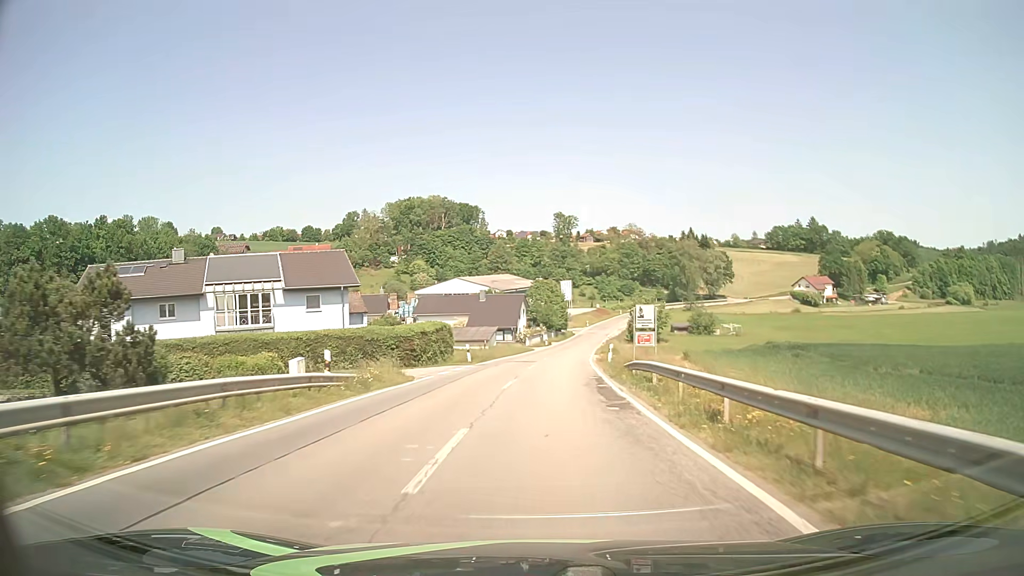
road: tertiary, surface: asphalt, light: Day
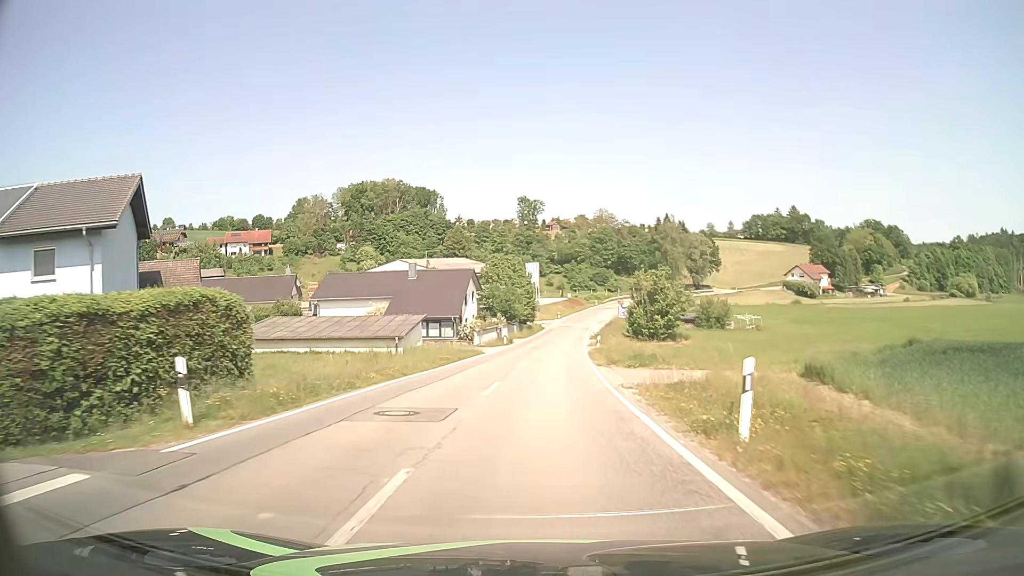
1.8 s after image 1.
(+0.7, +27.3) m; +3°
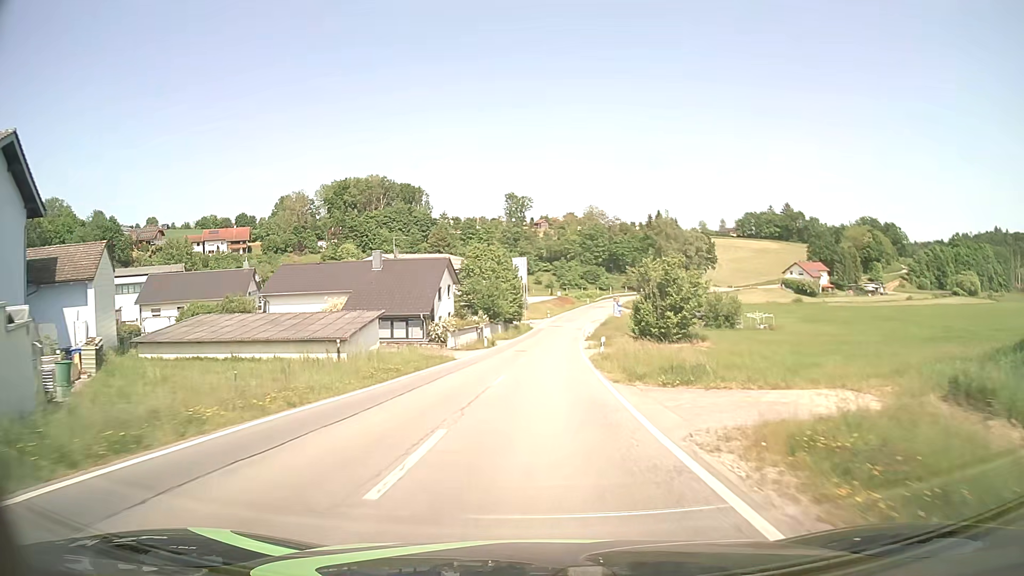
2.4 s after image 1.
(+0.1, +9.1) m; +1°
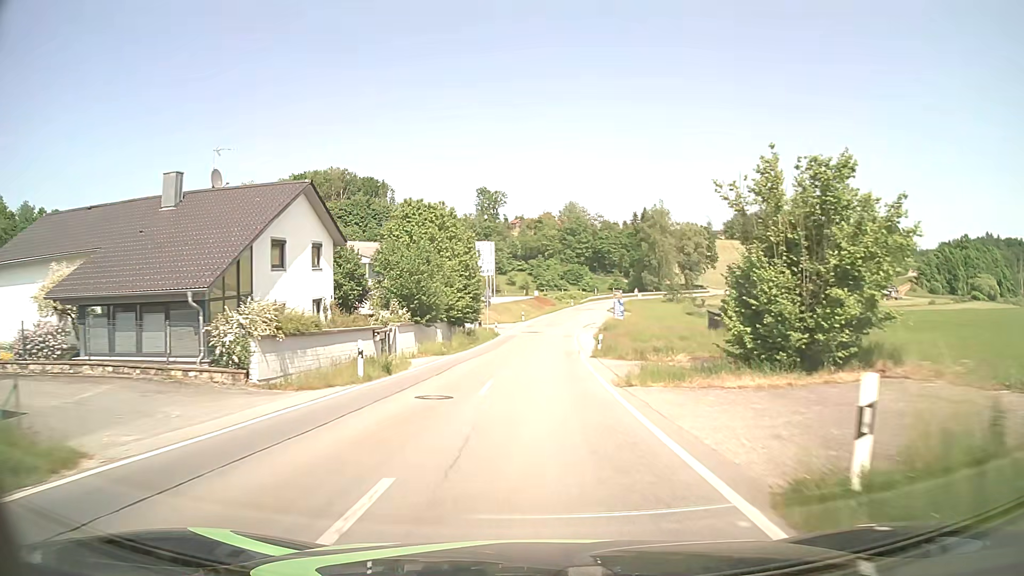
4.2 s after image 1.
(+0.6, +27.4) m; +2°
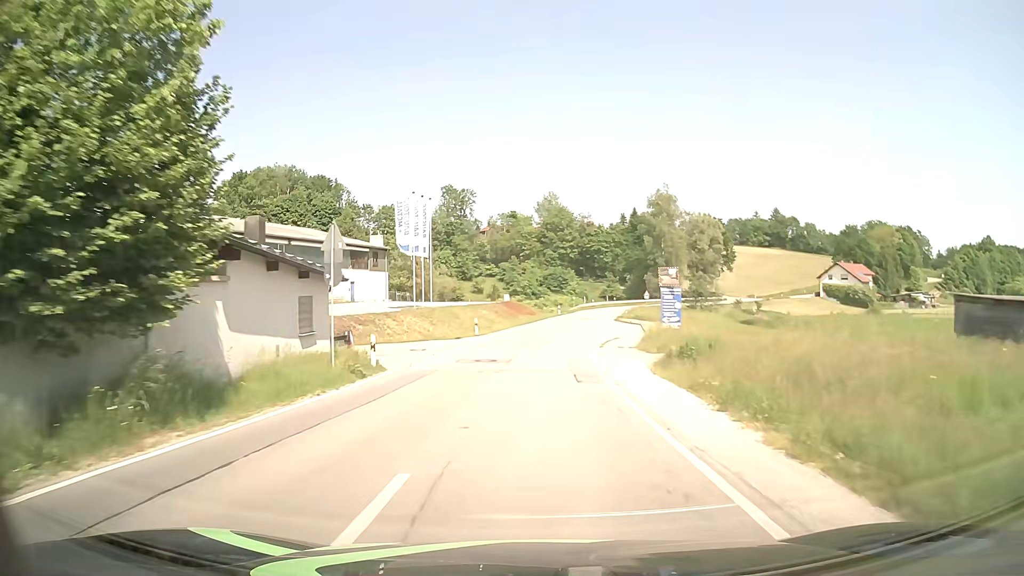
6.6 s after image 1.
(+0.7, +36.3) m; +2°
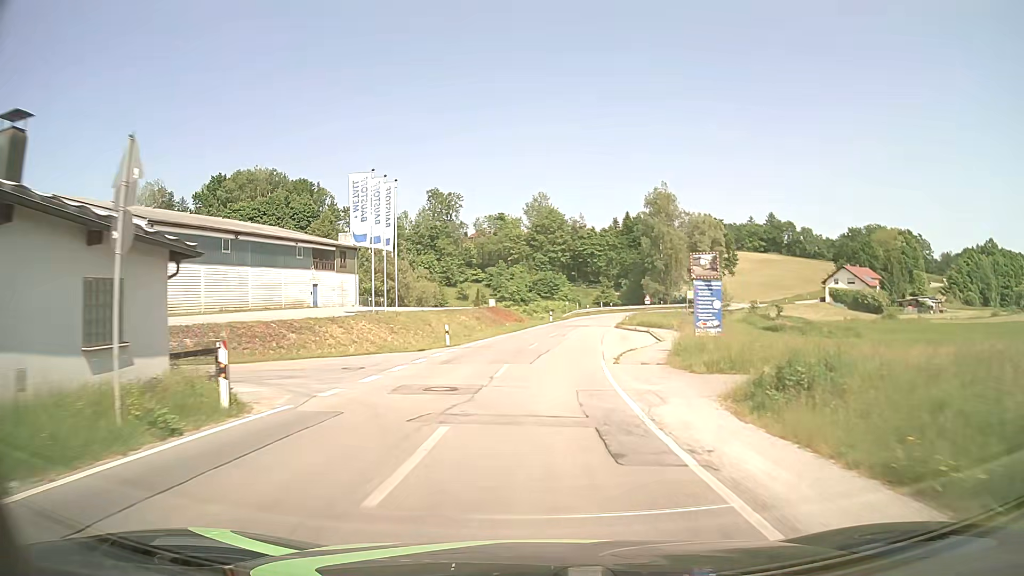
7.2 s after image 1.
(+0.1, +9.1) m; +1°
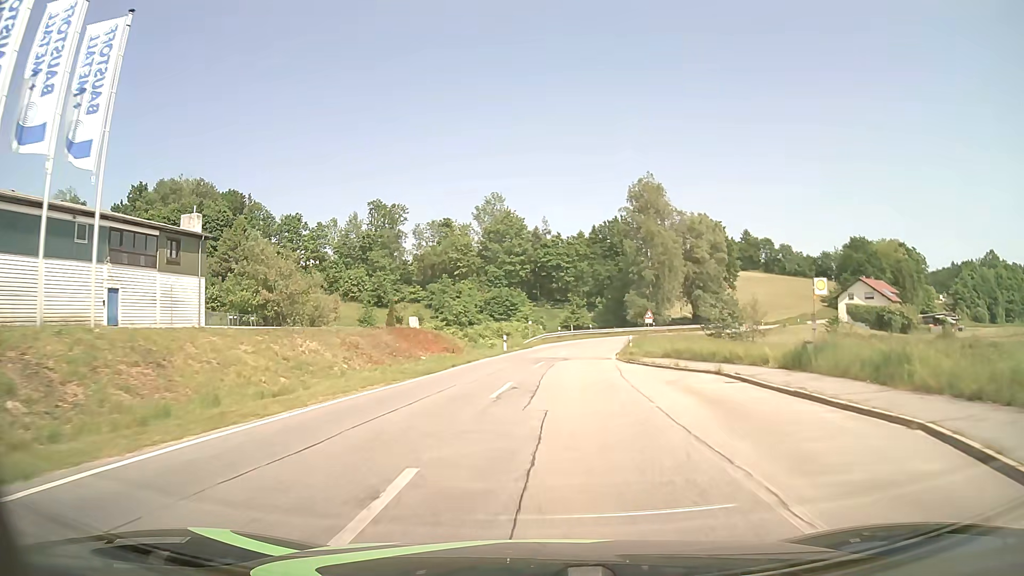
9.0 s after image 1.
(+0.8, +27.1) m; +4°
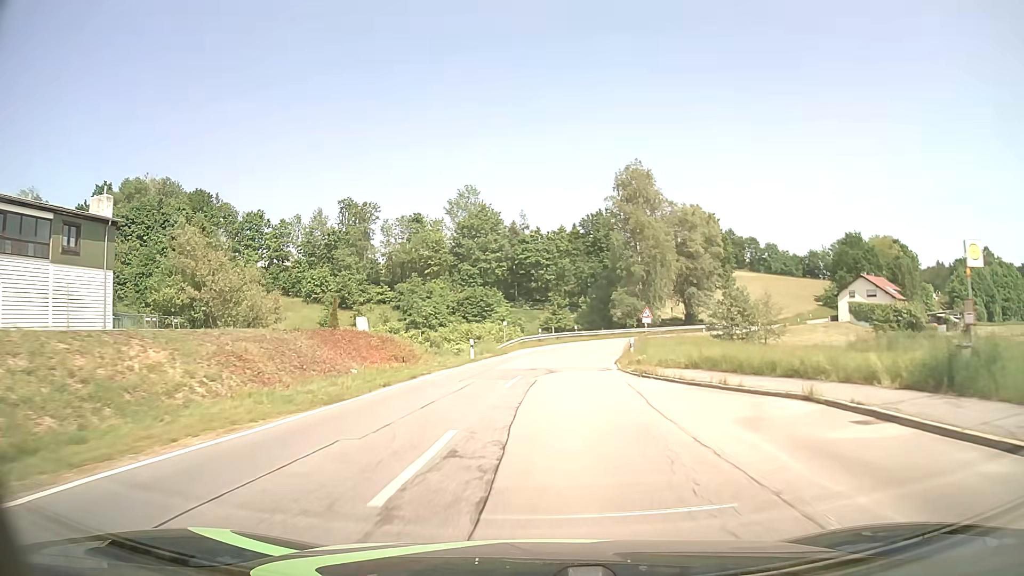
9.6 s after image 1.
(+0.1, +9.1) m; +2°
(0, +10) (+1, +20) (+2, +30) (+3, +40) (+6, +50) (+9, +59) (+13, +68) (+19, +76) (+25, +84) (+31, +92) m
